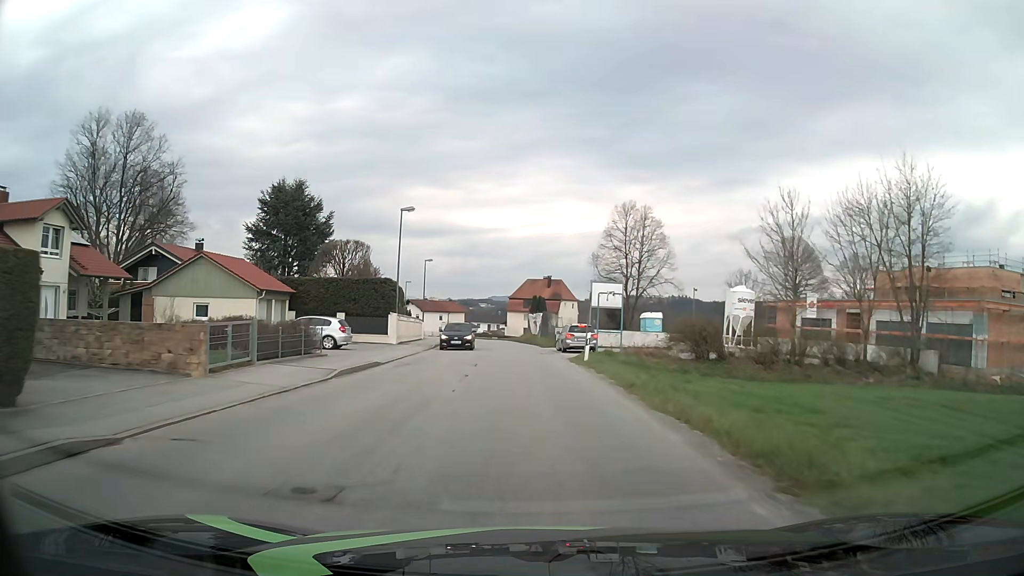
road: unclassified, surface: asphalt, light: Day
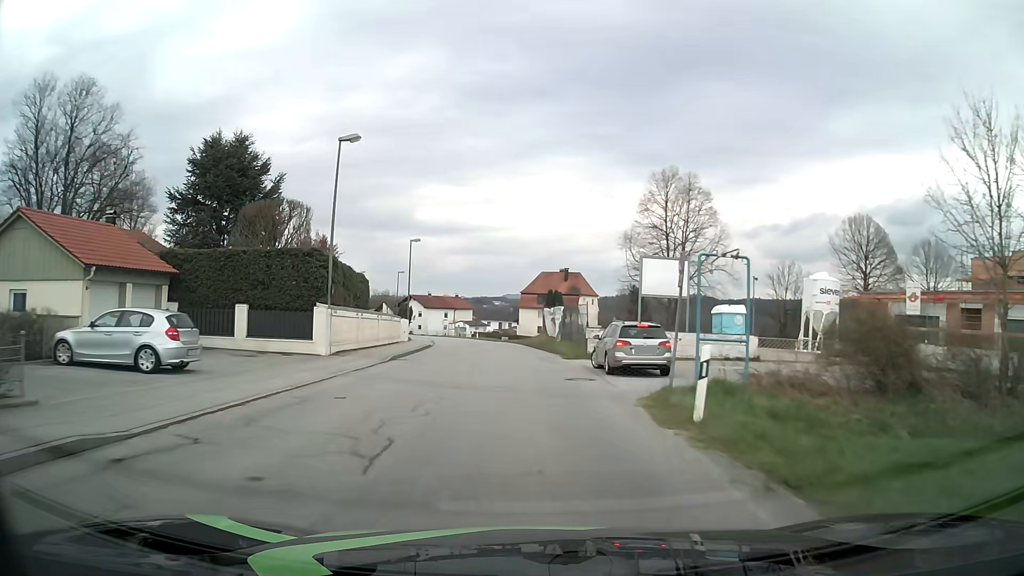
(-0.1, +15.2) m; -1°
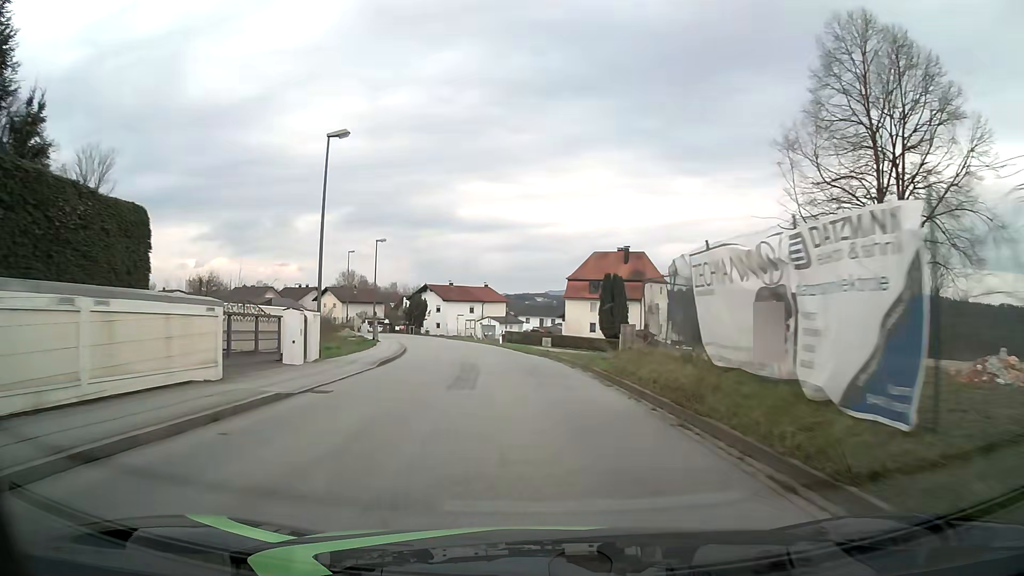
(-1.0, +30.5) m; -4°
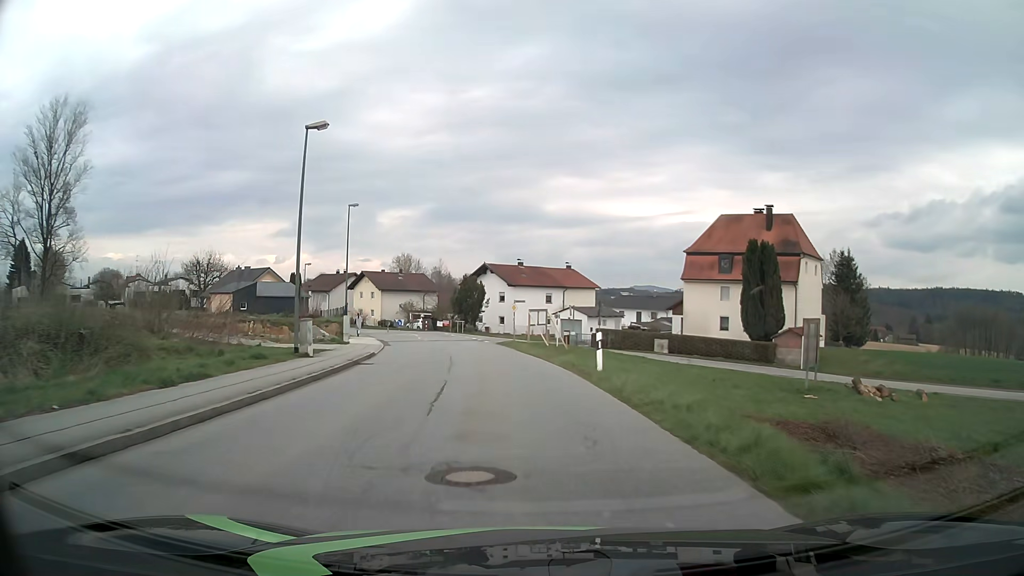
(-1.4, +30.7) m; -7°
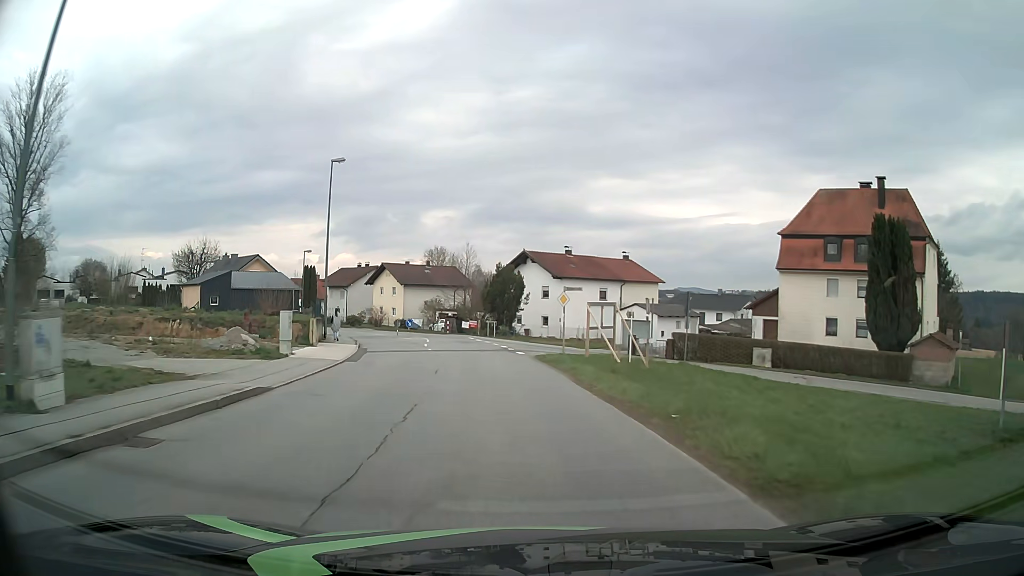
(-0.5, +15.3) m; -4°
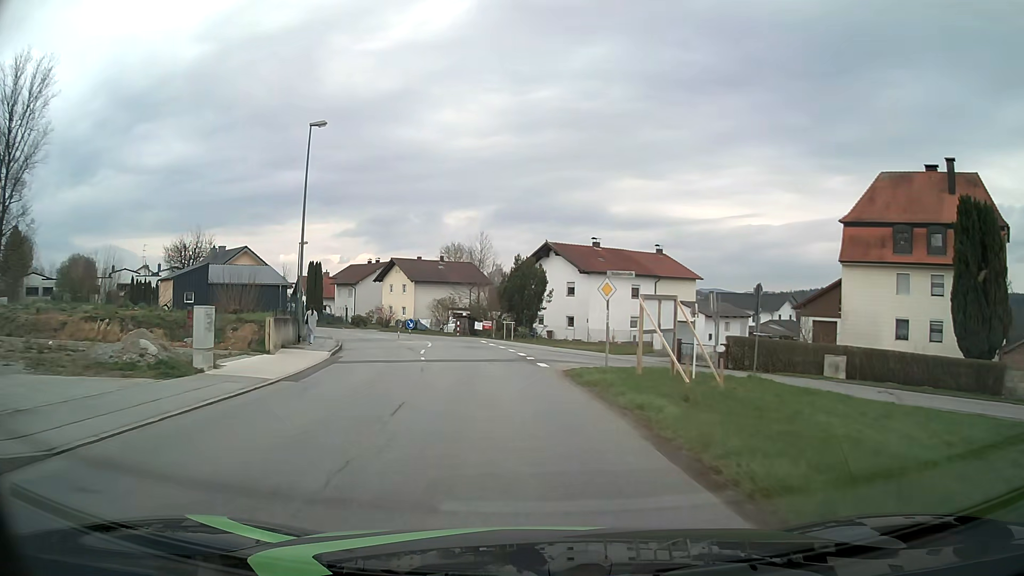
(-0.1, +7.5) m; -2°
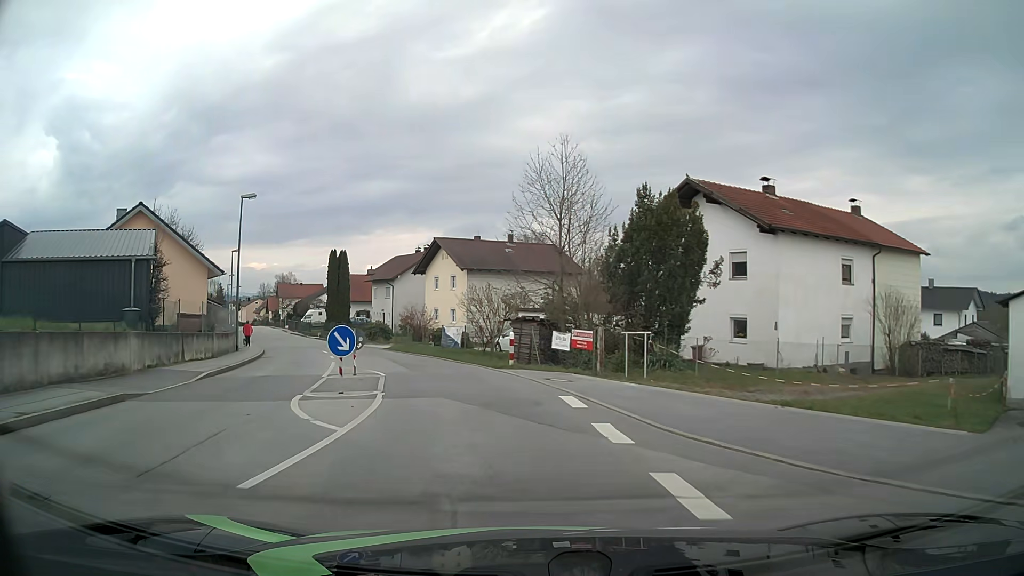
(-1.8, +27.4) m; -8°
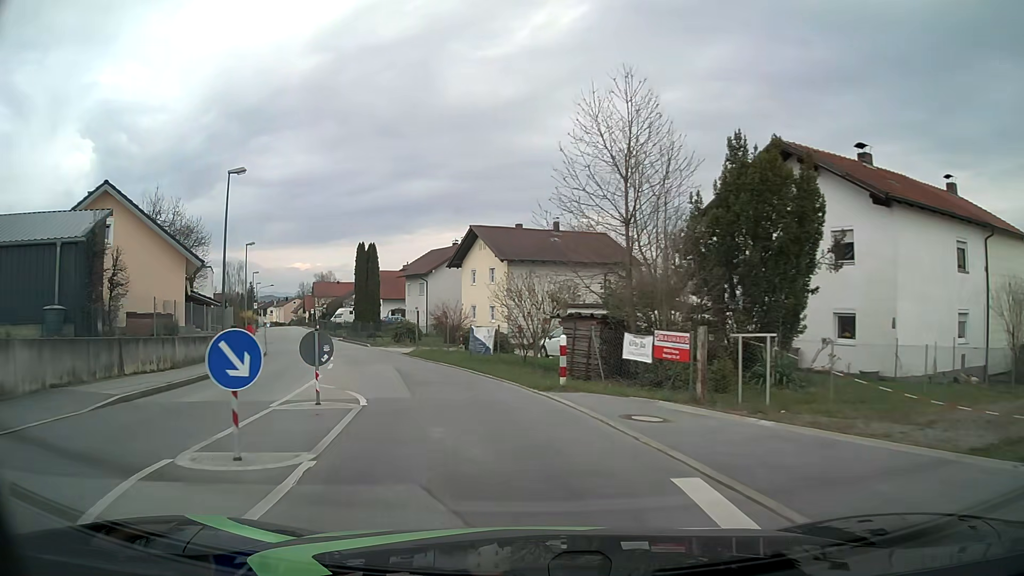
(-0.2, +6.5) m; -3°
(-1, +10) (-3, +20) (-7, +29) (-11, +38) (-15, +47) (-19, +56) (-23, +66) (-27, +75) (-31, +84) (-35, +93) m
